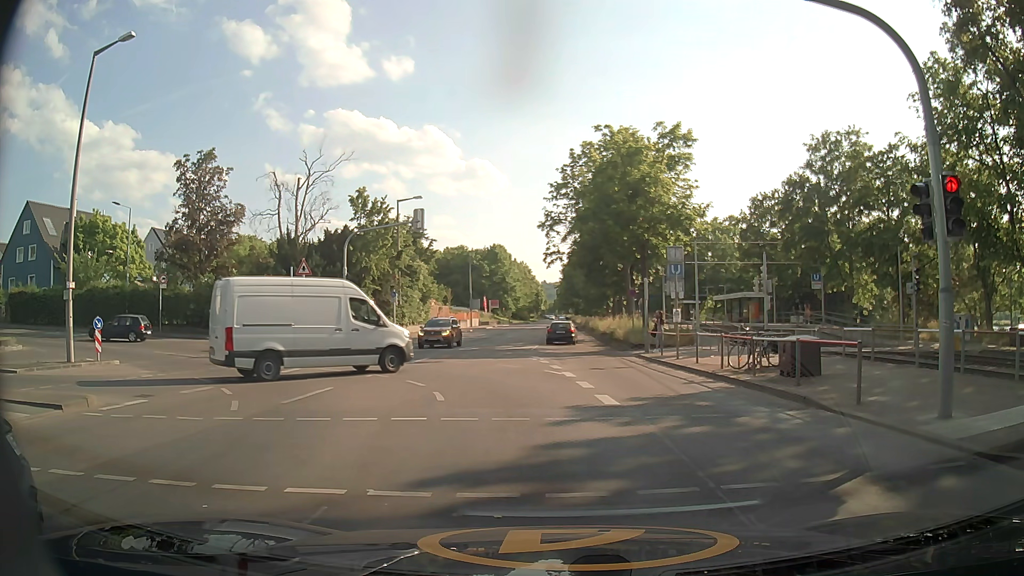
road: secondary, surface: asphalt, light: Day
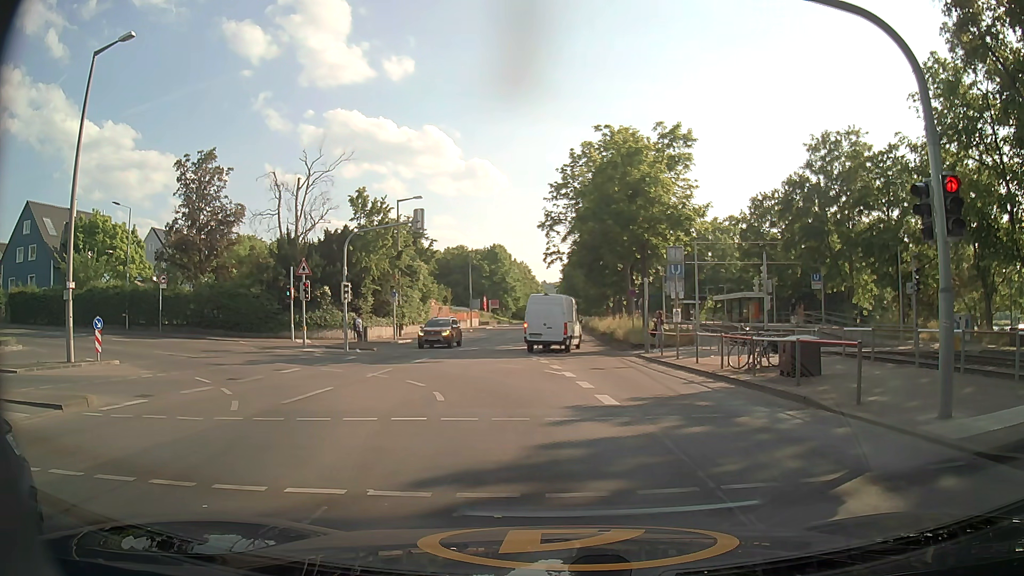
(0.0, 0.0) m; 0°
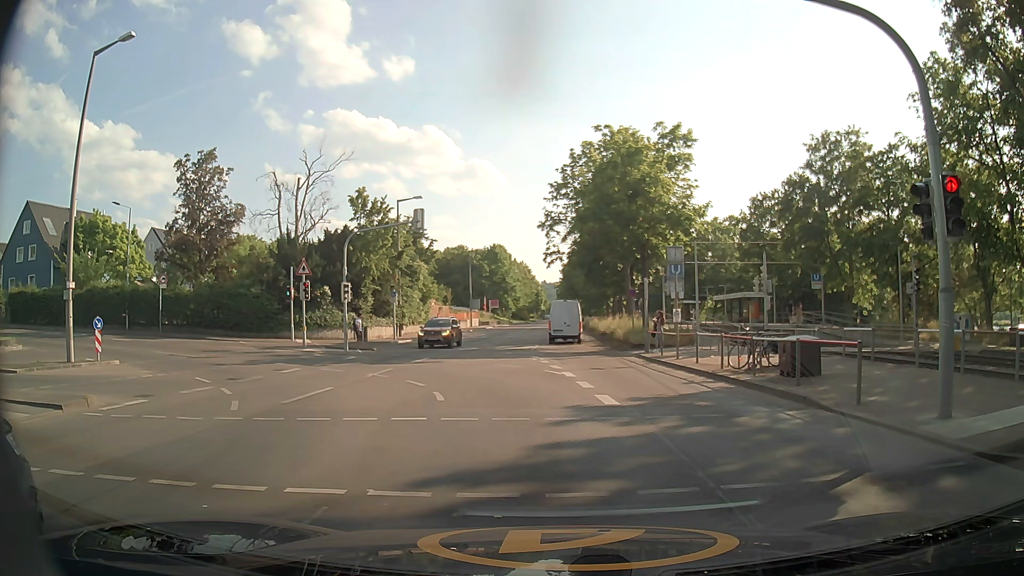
(0.0, 0.0) m; 0°
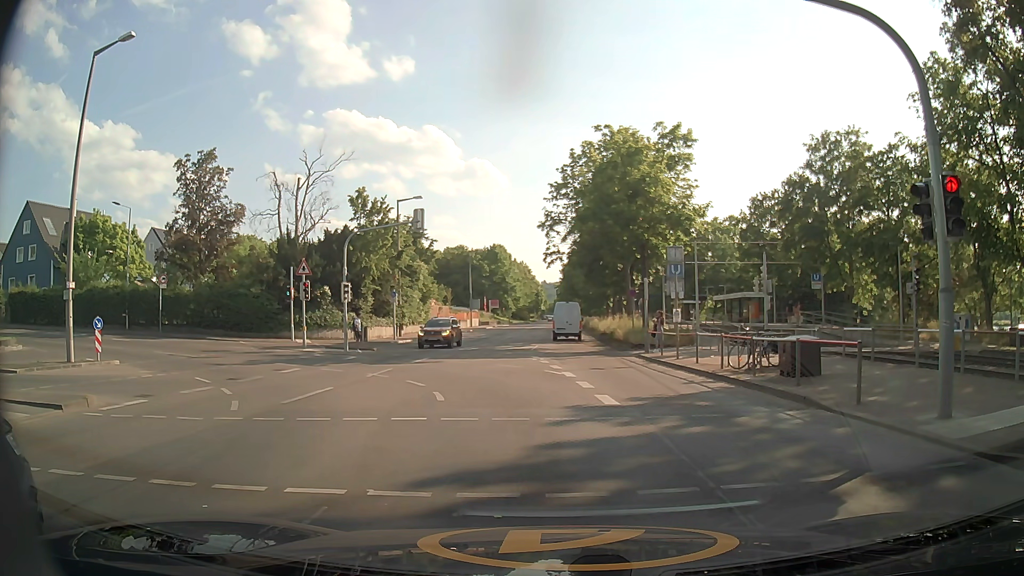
(0.0, 0.0) m; 0°
(0, +10) (-2, +20) (-8, +27) (-18, +31) (-27, +33) (-37, +34) (-47, +34) (-57, +35) (-67, +36) (-77, +37) m
